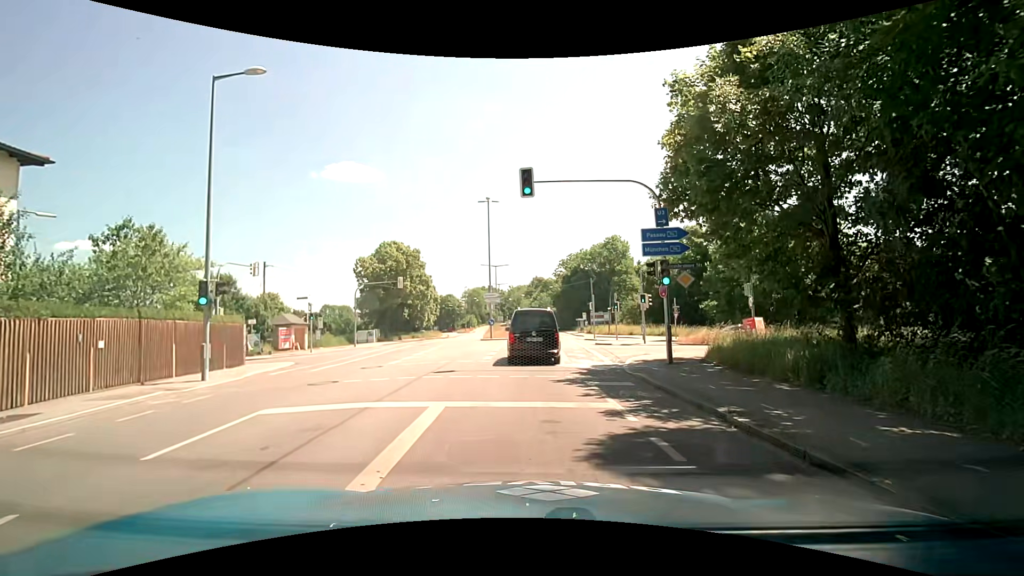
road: tertiary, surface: asphalt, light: Day
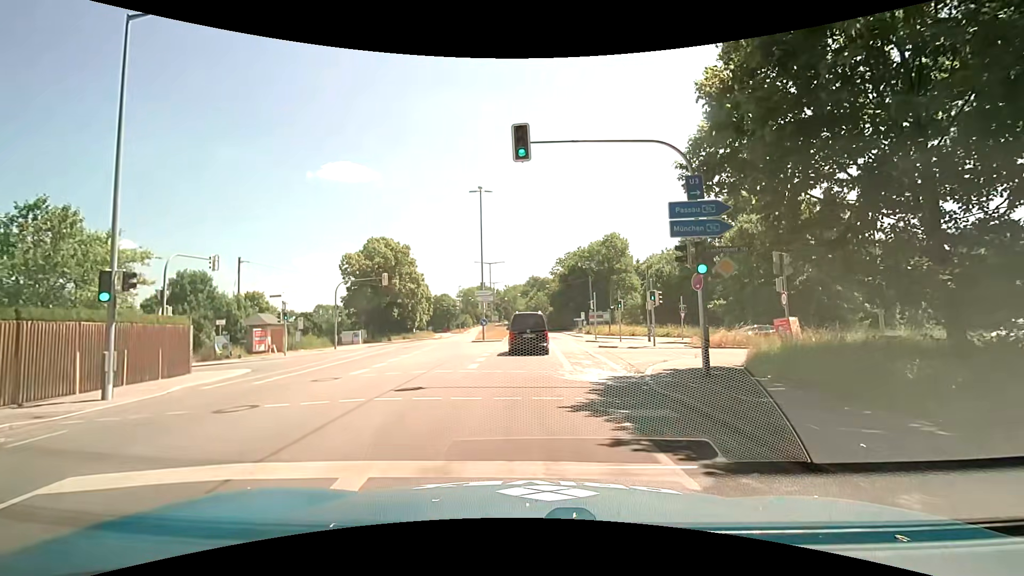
(-0.2, +3.7) m; -1°
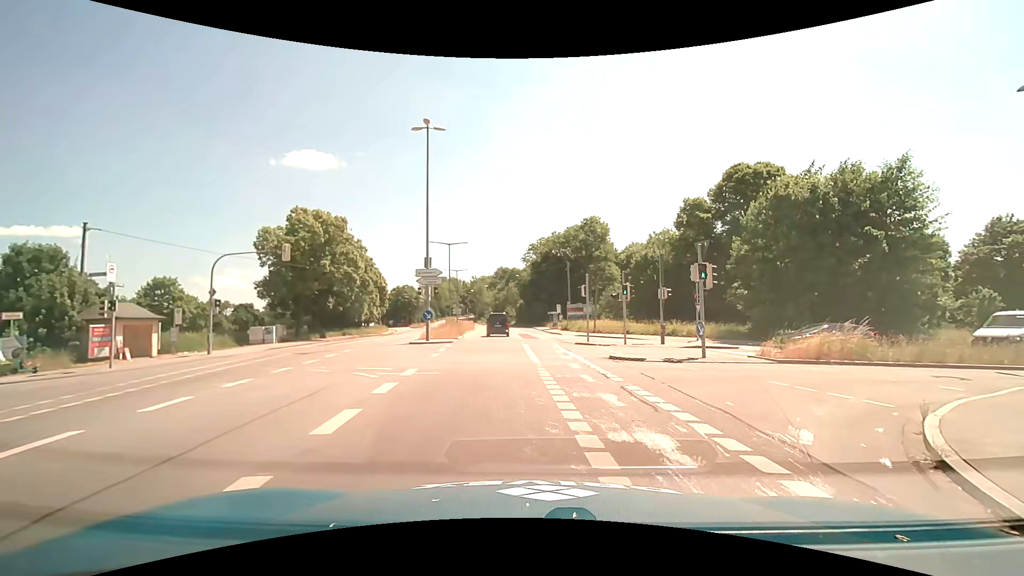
(-0.2, +12.4) m; +3°
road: tertiary_link
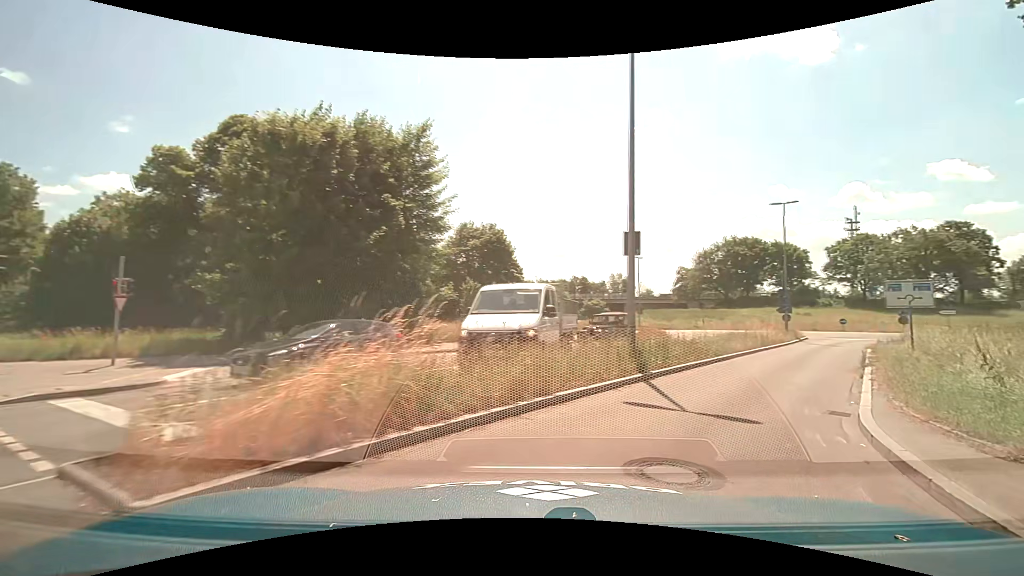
(+5.1, +13.2) m; +52°
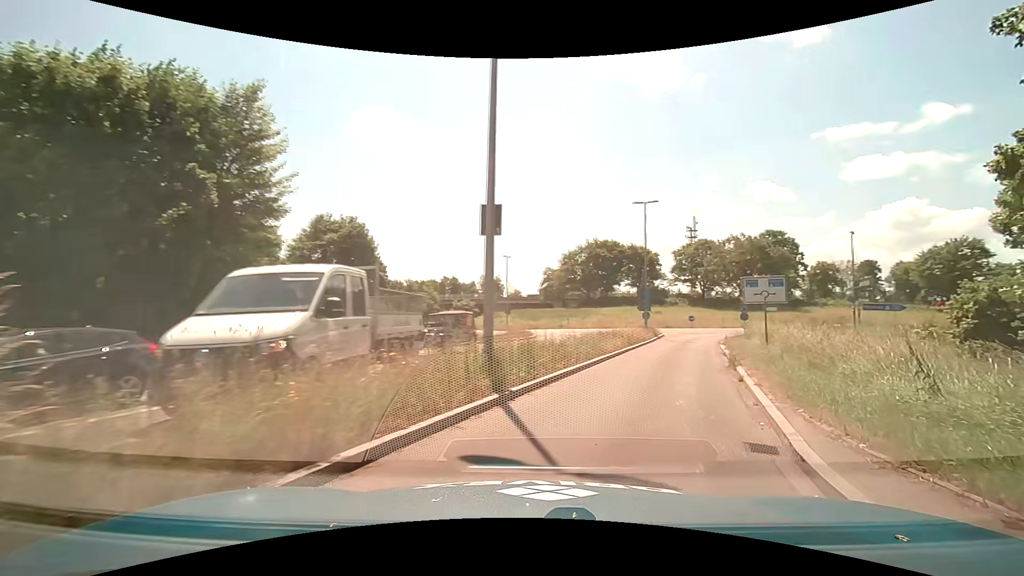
(+0.4, +3.4) m; +14°
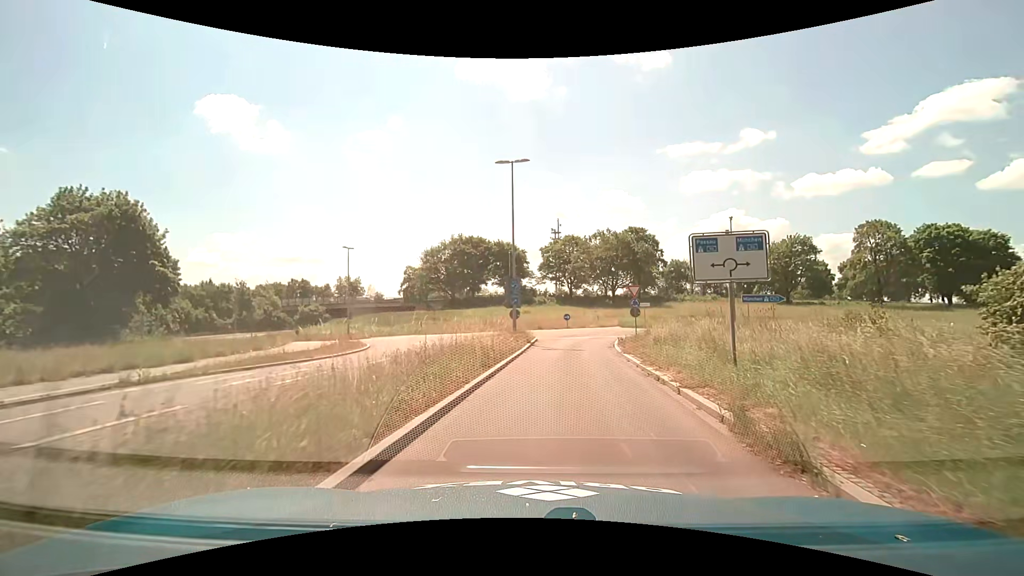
(+2.2, +11.2) m; +15°
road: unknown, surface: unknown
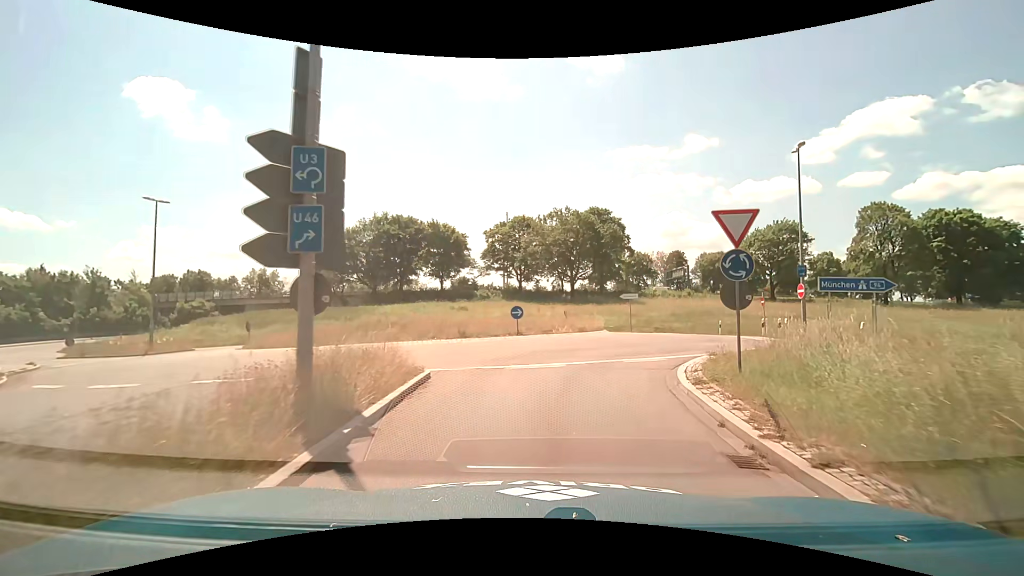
(+1.5, +20.9) m; +6°
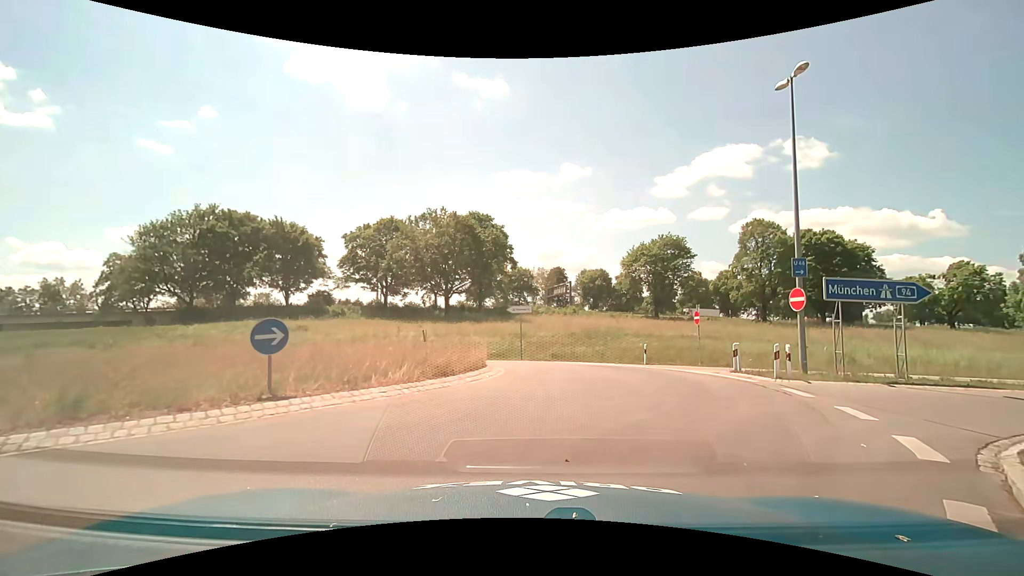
(+1.2, +12.4) m; +13°
(+3, +9) (+12, +14) (+22, +14) (+32, +13) (+42, +13) (+52, +12) (+62, +11) (+72, +11) (+82, +12) (+92, +14) m
